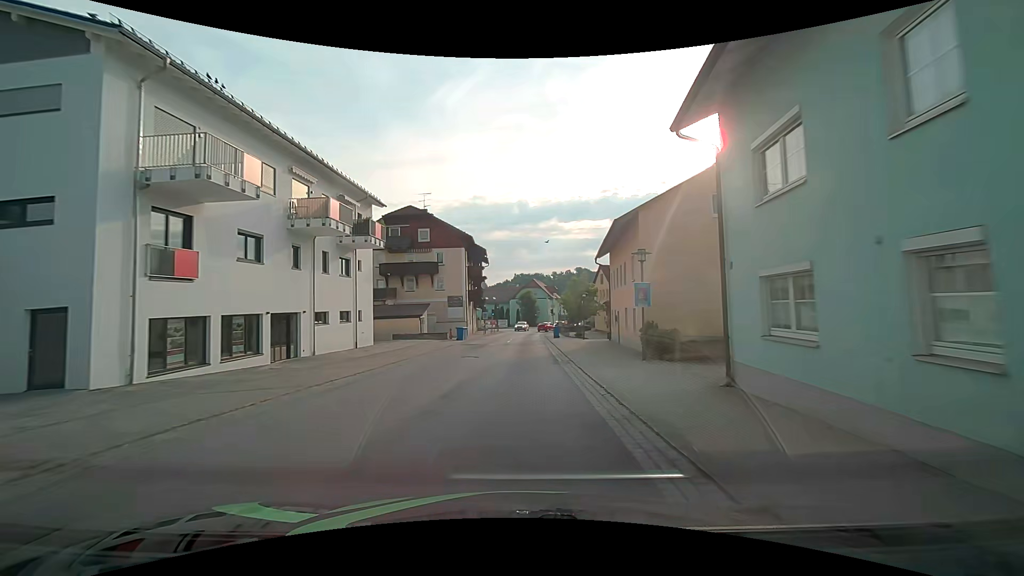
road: secondary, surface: asphalt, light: Day
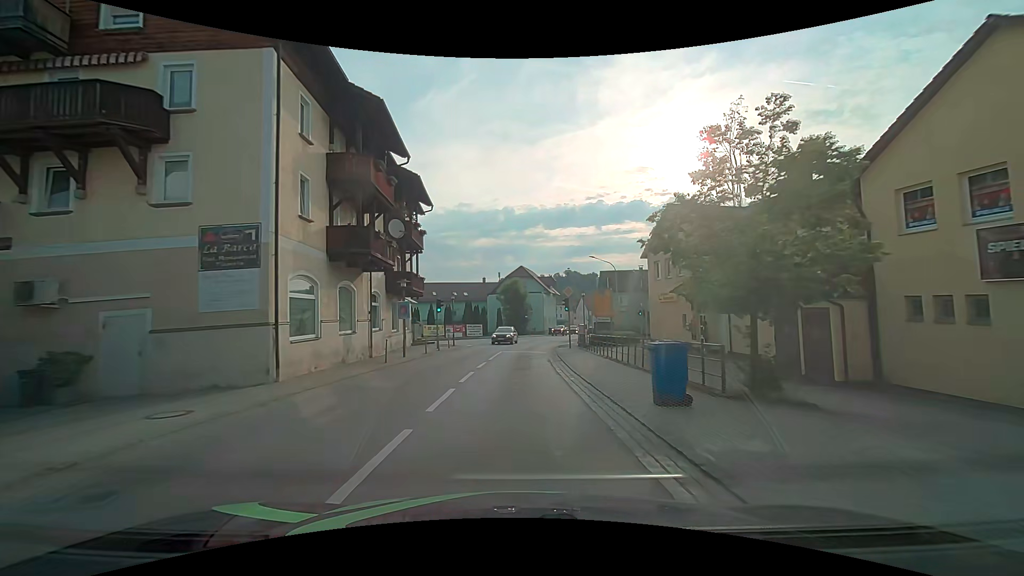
(+0.6, +38.2) m; +2°
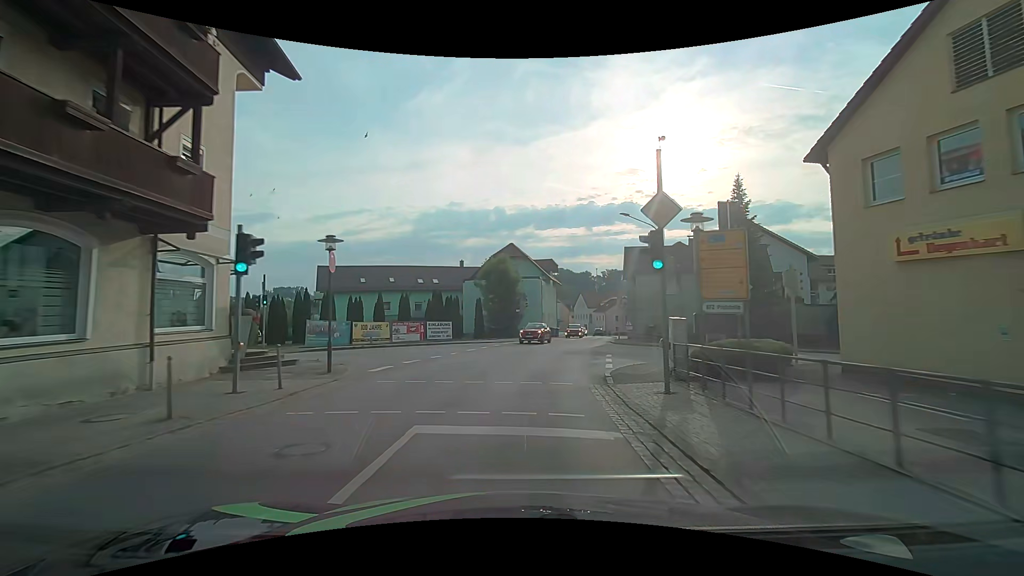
(+0.2, +22.8) m; +1°
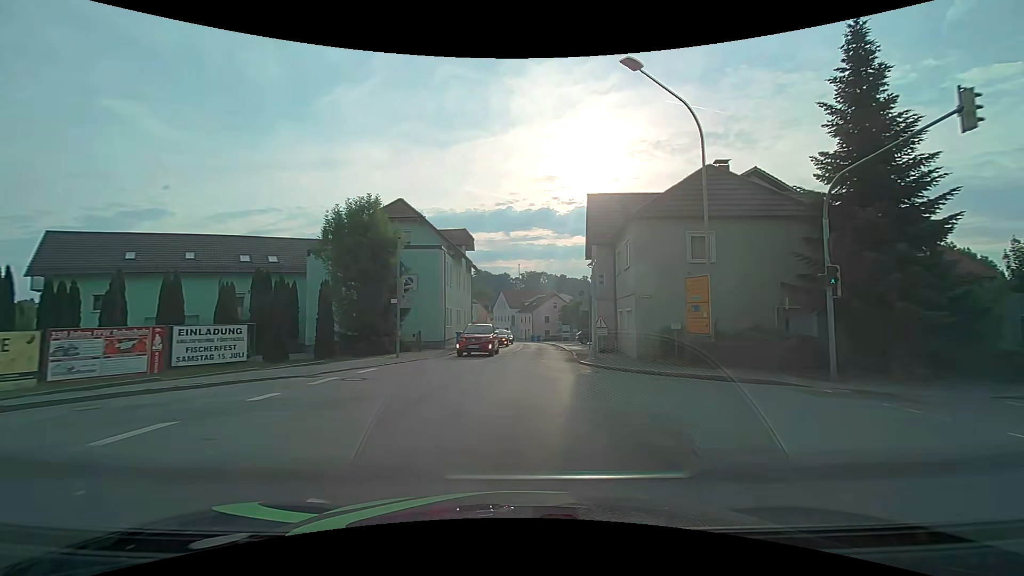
(+1.9, +22.6) m; +10°
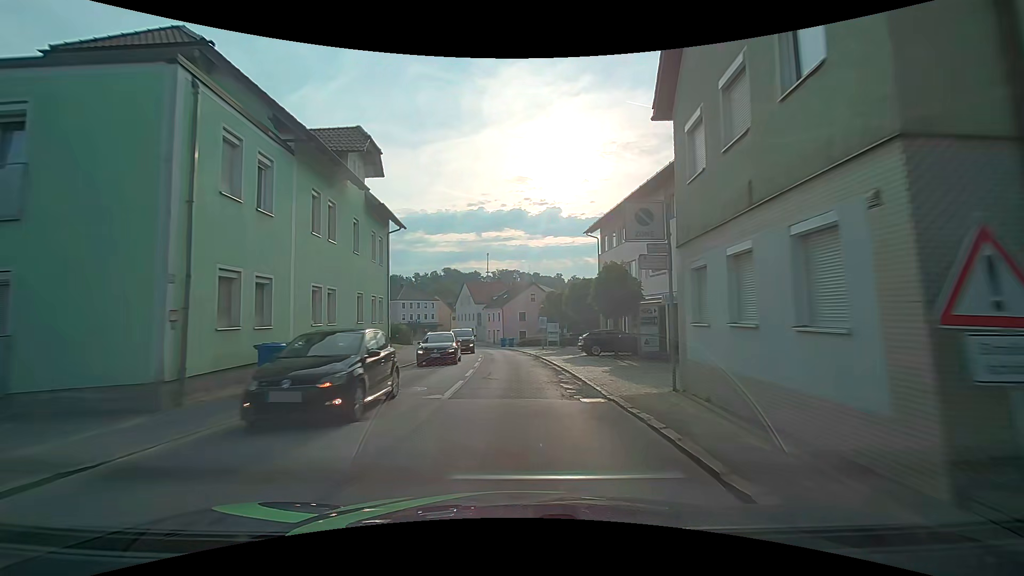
(+0.8, +22.8) m; +3°
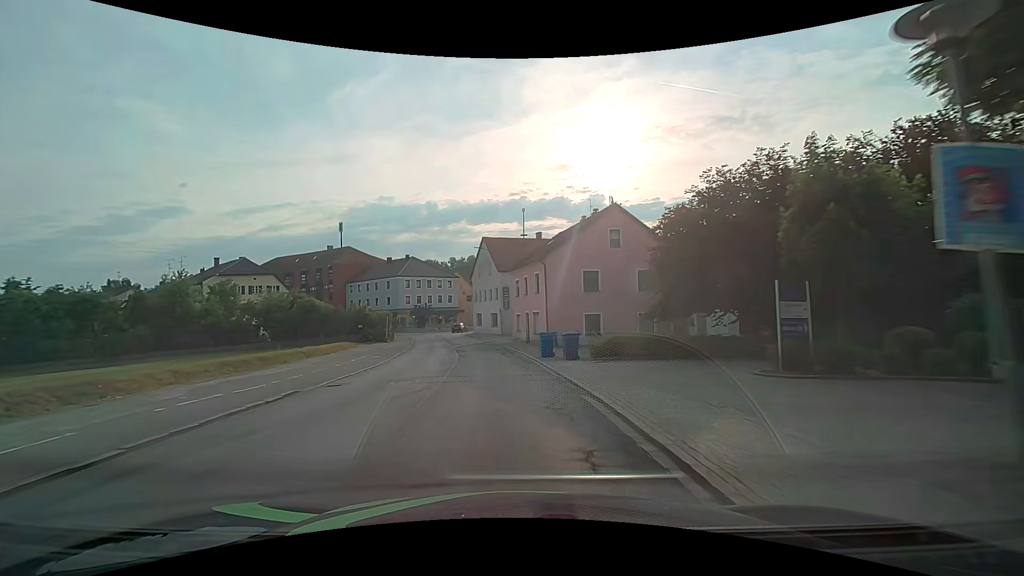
(-1.1, +38.2) m; -5°
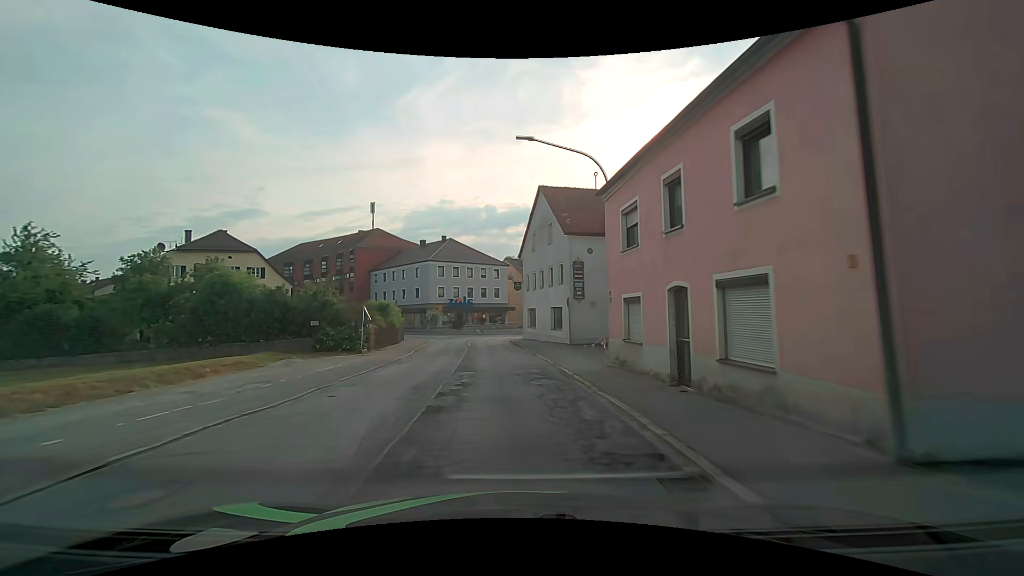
(-1.4, +23.0) m; -7°
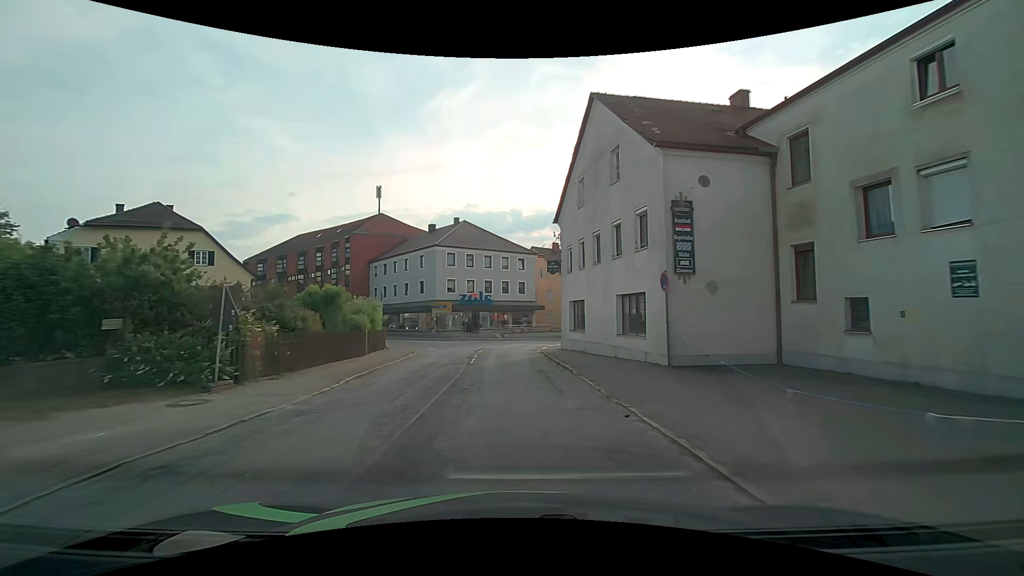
(-0.4, +15.2) m; -3°
(0, +10) (0, +20) (0, +30) (+1, +40) (+5, +49) (+11, +56) (+19, +63) (+27, +69) (+35, +75) (+42, +82) m
